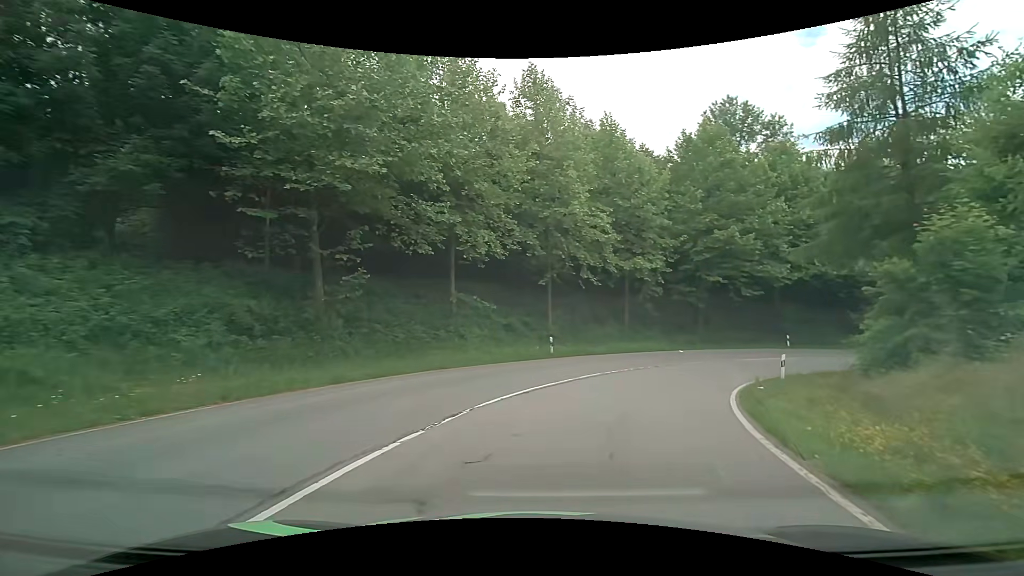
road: primary_link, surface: asphalt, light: Day
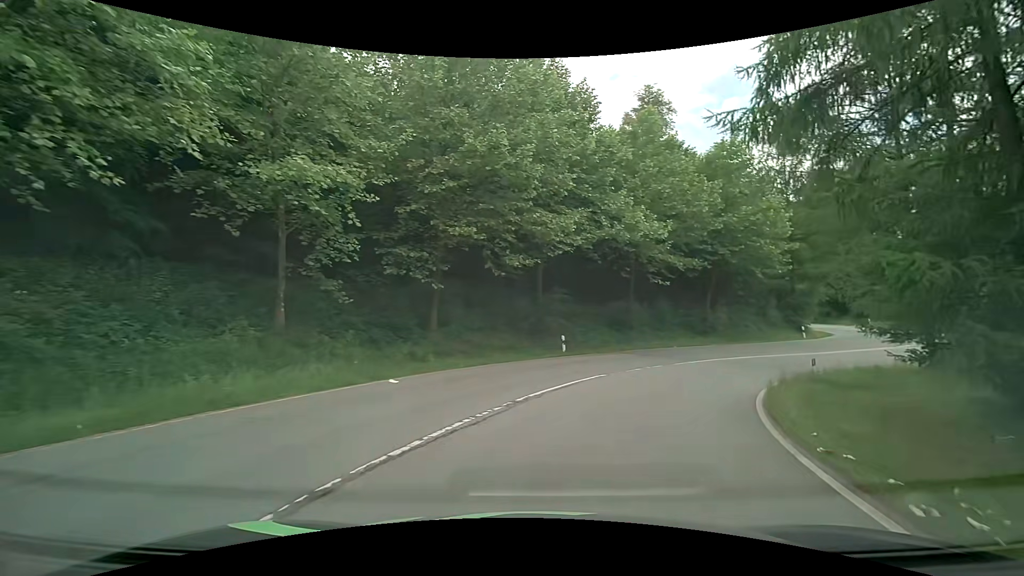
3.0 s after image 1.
(+5.5, +20.3) m; +31°
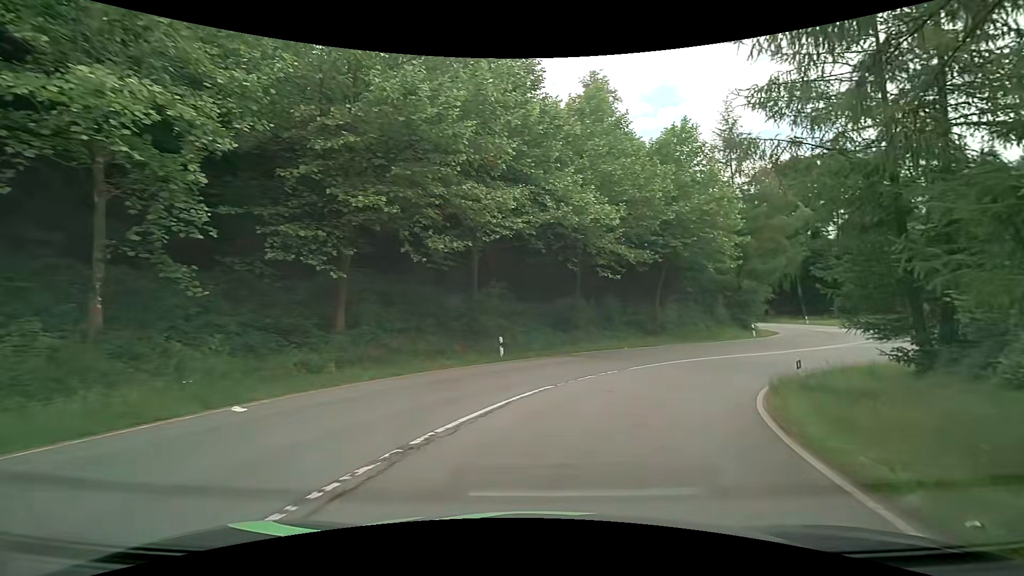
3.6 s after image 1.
(+0.2, +4.2) m; +6°
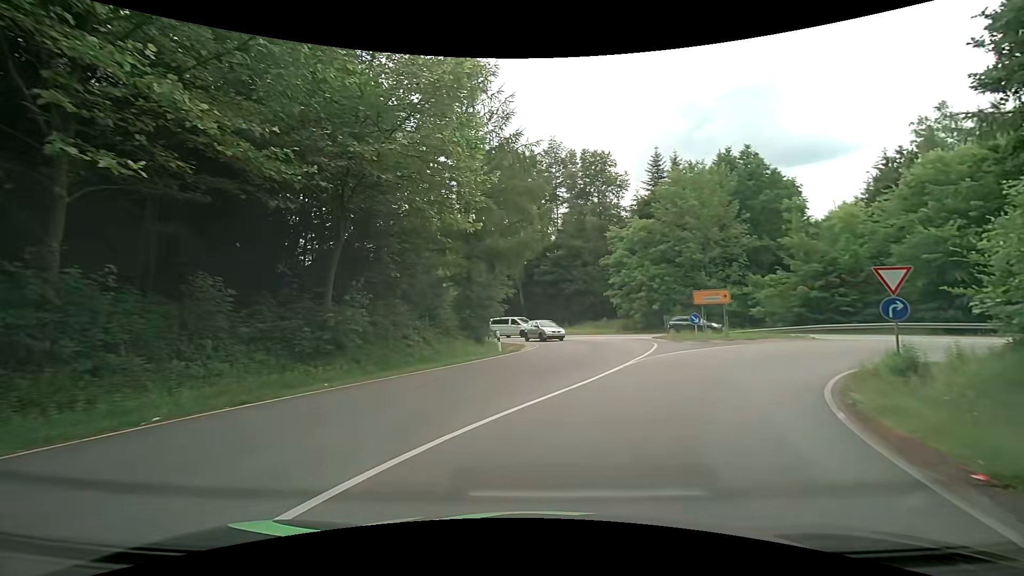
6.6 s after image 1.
(+5.1, +19.1) m; +29°
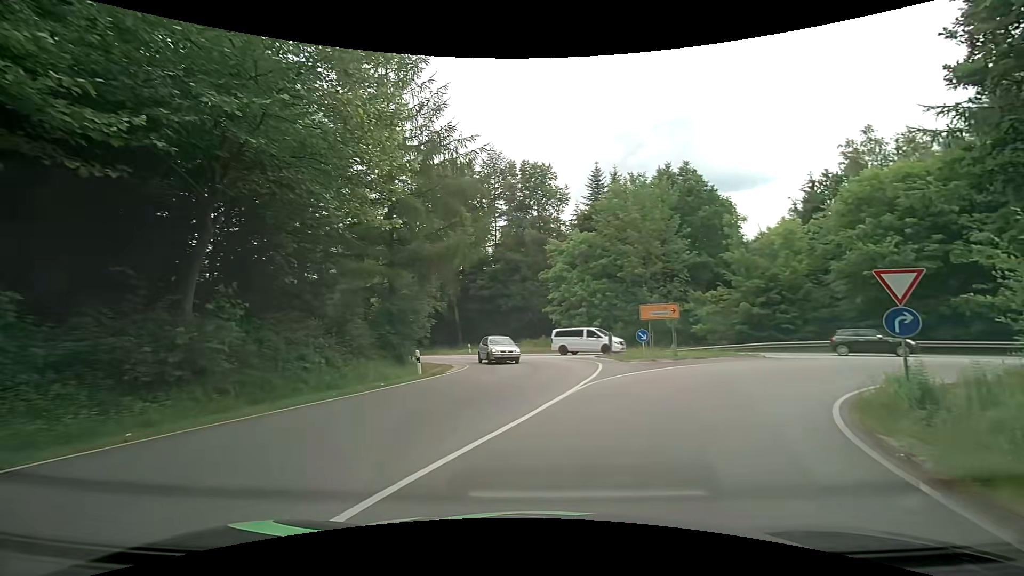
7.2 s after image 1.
(+0.3, +3.5) m; +8°
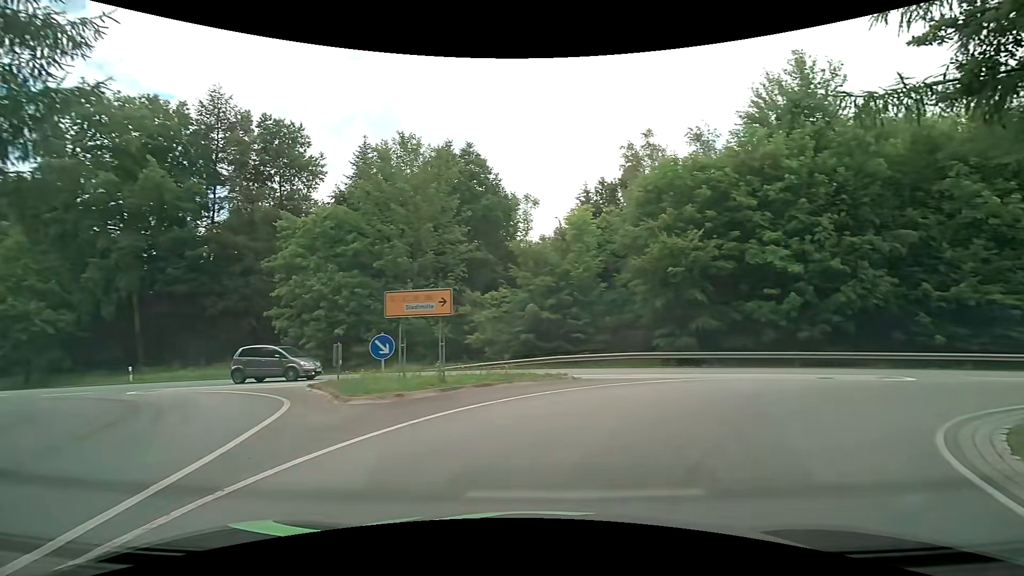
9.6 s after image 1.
(+2.5, +11.6) m; +26°
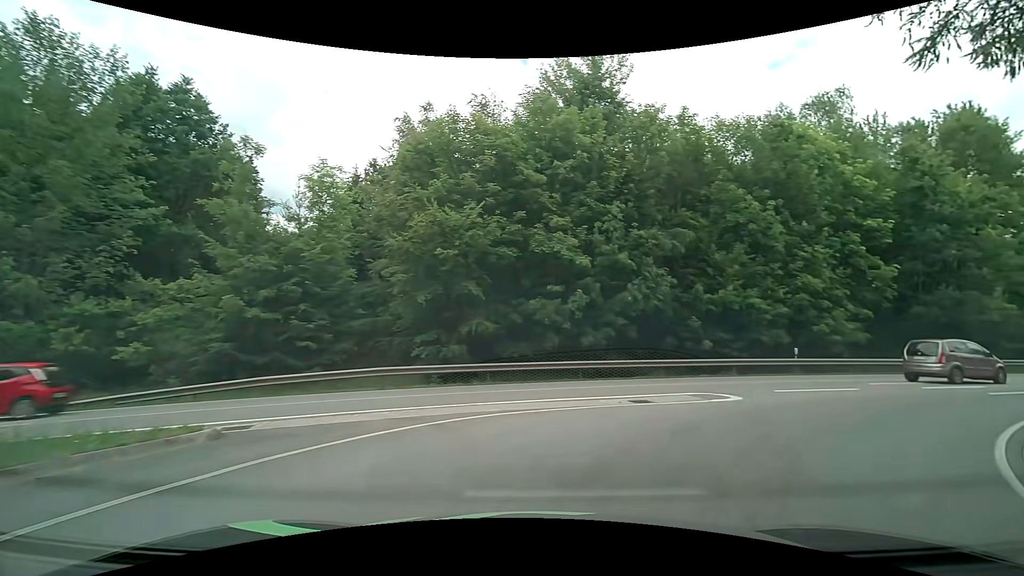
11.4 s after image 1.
(+1.7, +7.9) m; +25°
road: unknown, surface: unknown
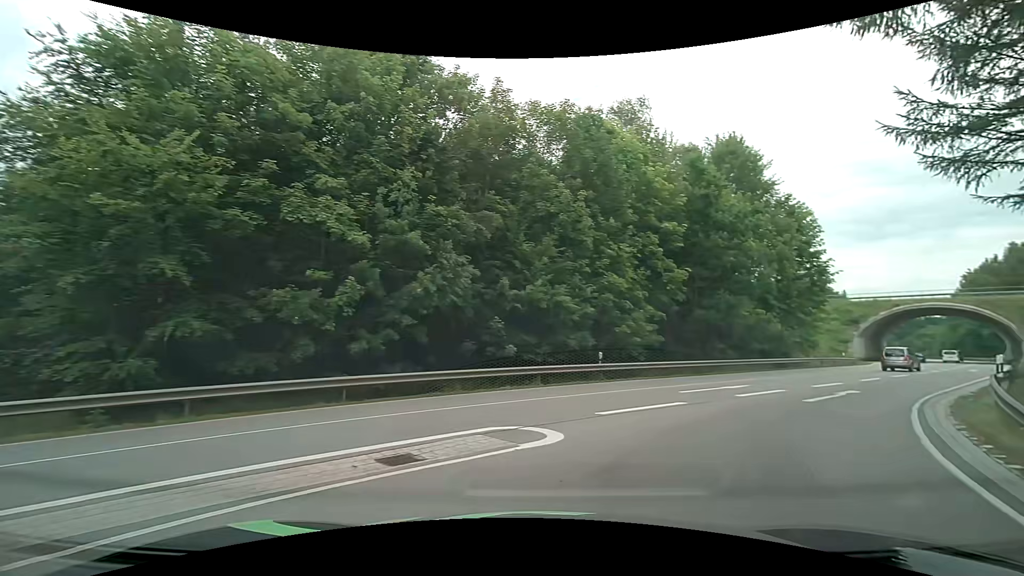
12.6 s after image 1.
(+1.1, +5.5) m; +23°
(+3, +9) (+9, +17) (+16, +24) (+23, +31) (+30, +39) (+37, +46) (+43, +54) (+50, +61) (+56, +69) (+63, +77) m
